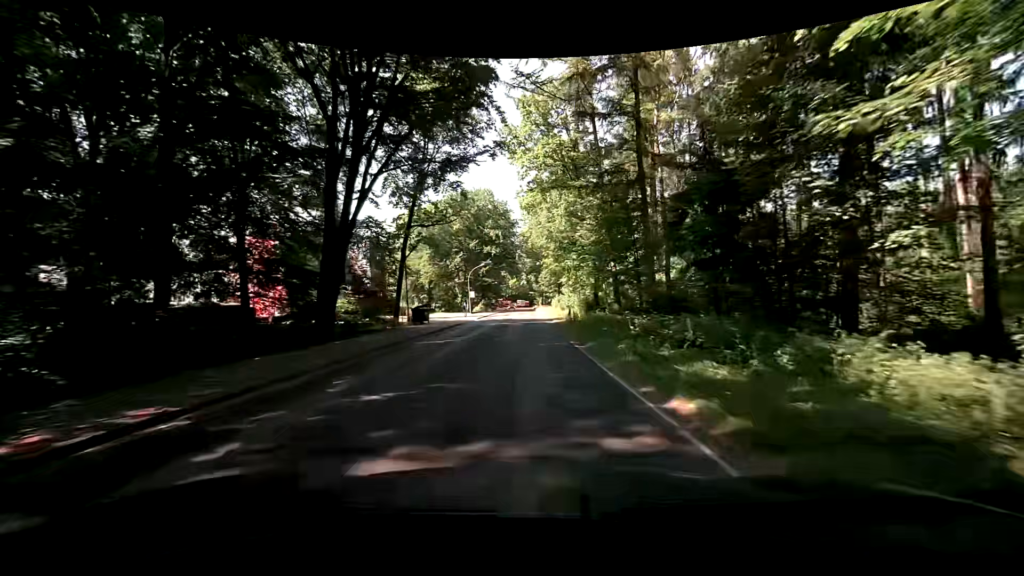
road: secondary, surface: asphalt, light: Day
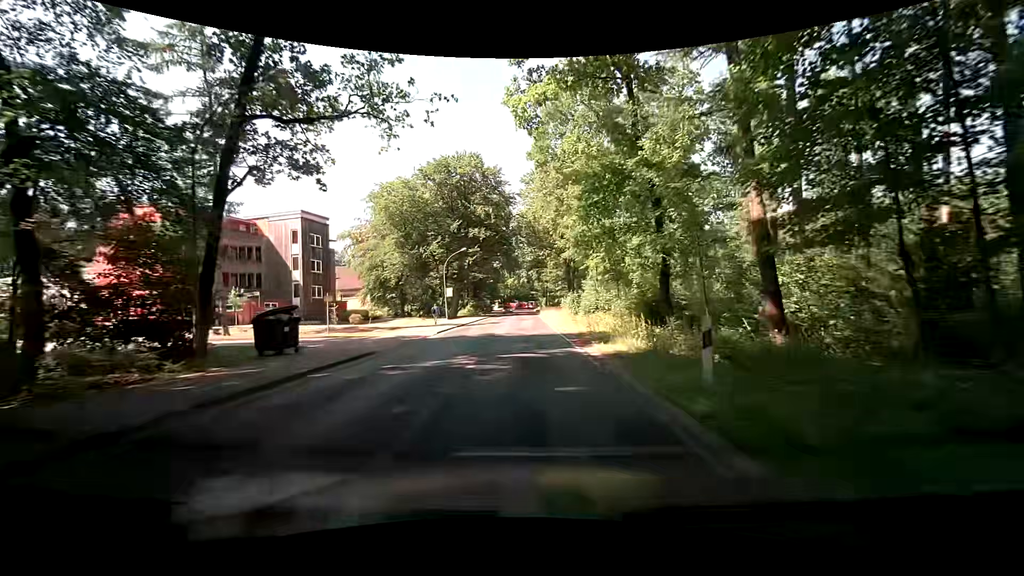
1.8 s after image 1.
(+0.4, +23.1) m; +3°
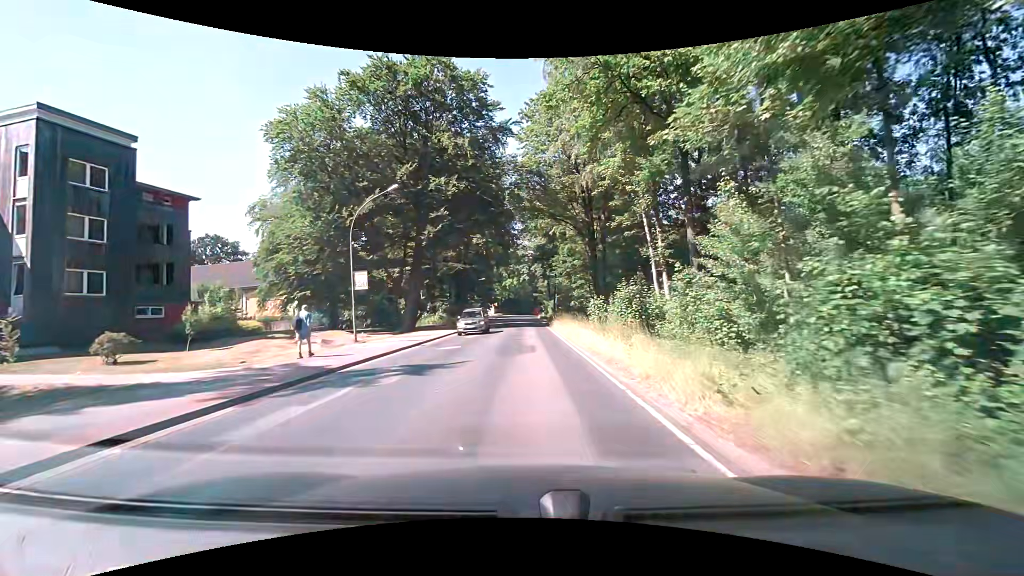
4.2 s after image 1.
(-0.9, +29.0) m; -3°
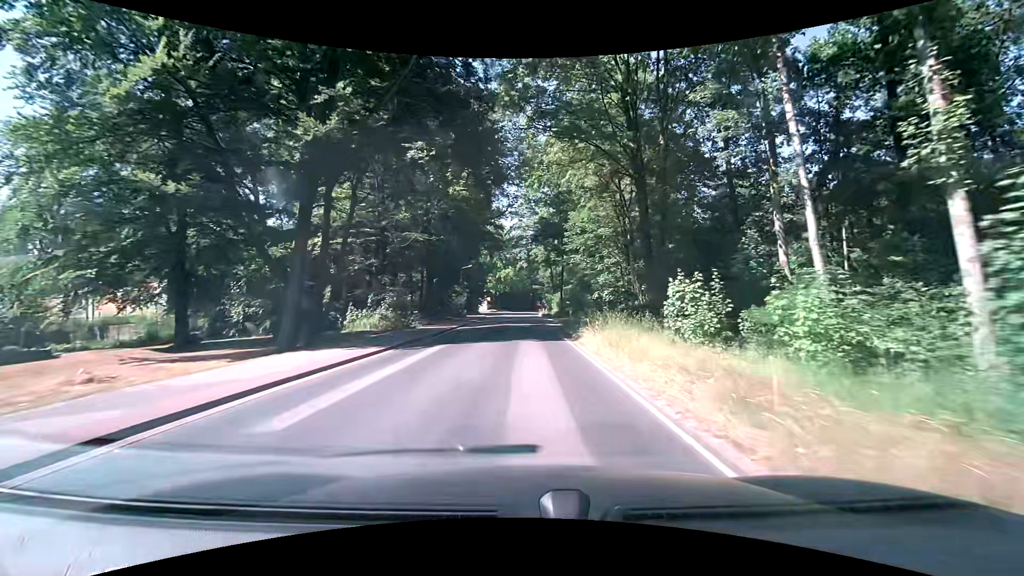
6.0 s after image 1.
(+0.3, +21.8) m; +1°
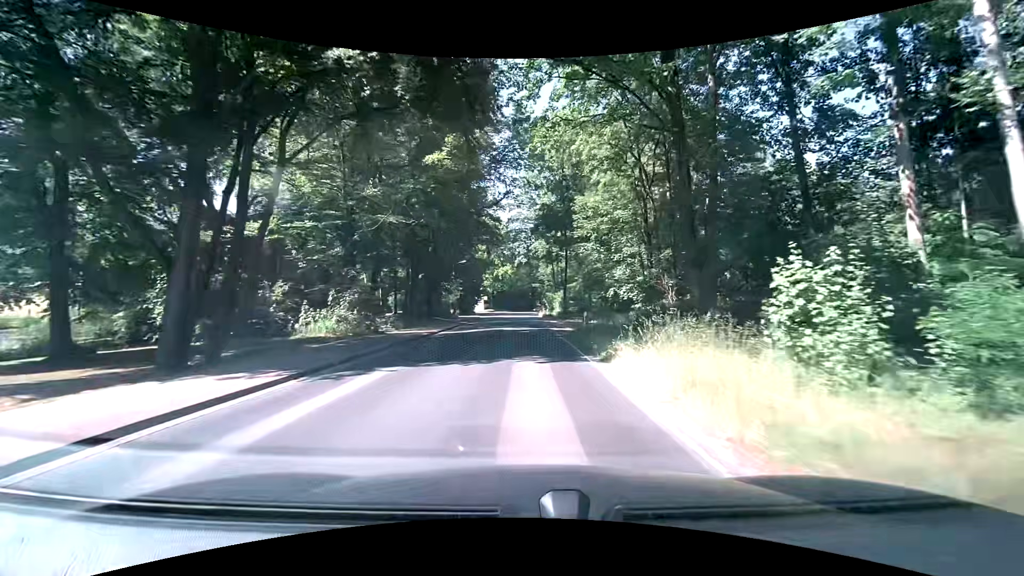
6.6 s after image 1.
(0.0, +7.4) m; 0°
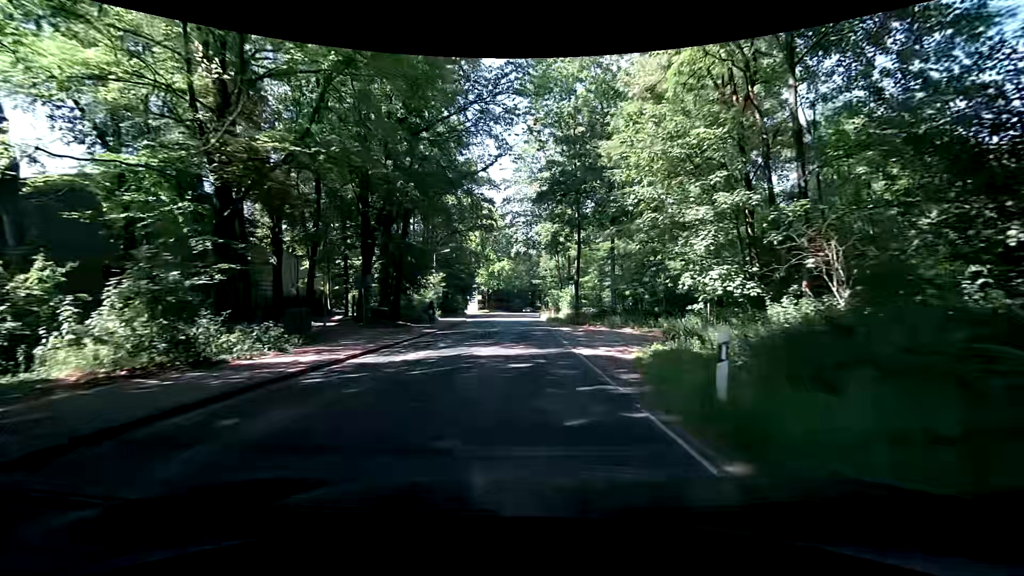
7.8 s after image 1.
(+0.1, +15.0) m; 0°
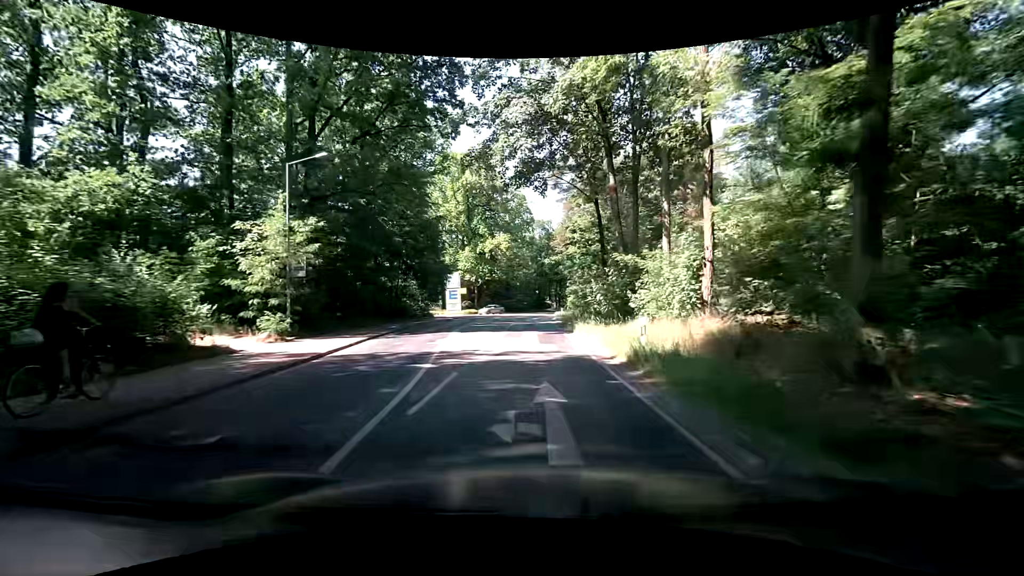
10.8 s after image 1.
(-0.1, +37.9) m; -1°
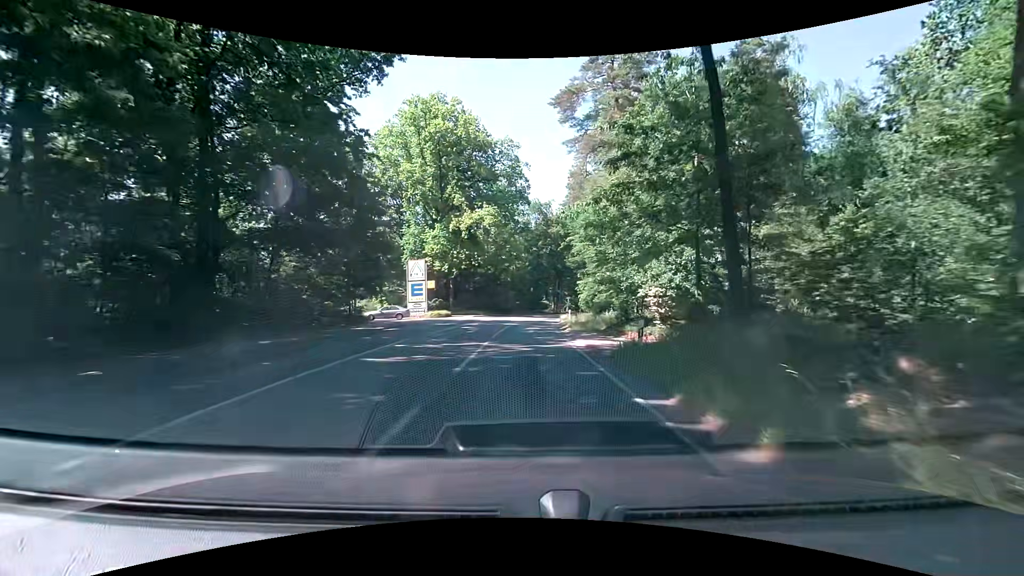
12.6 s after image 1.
(+0.2, +22.0) m; +1°
